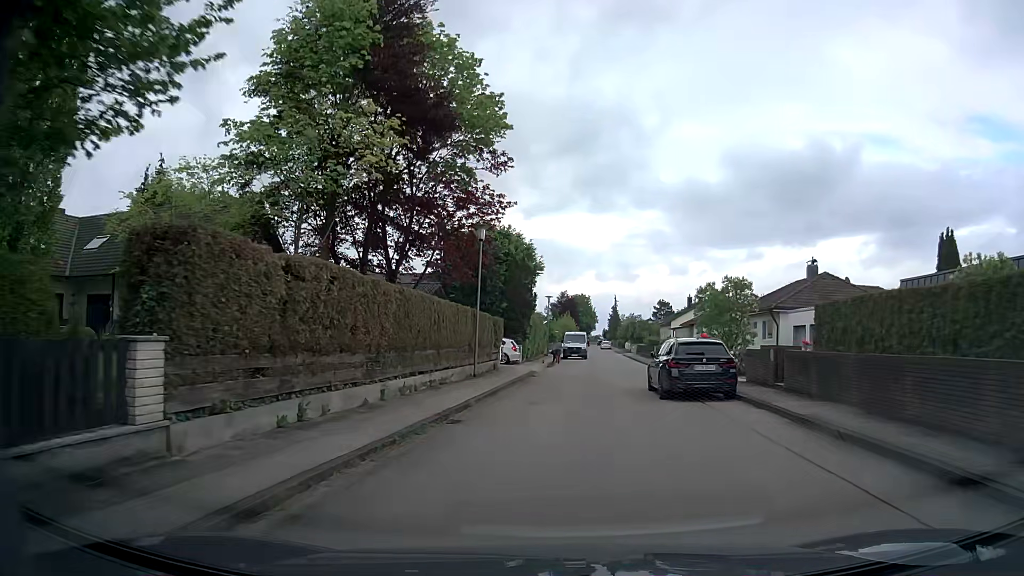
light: Day
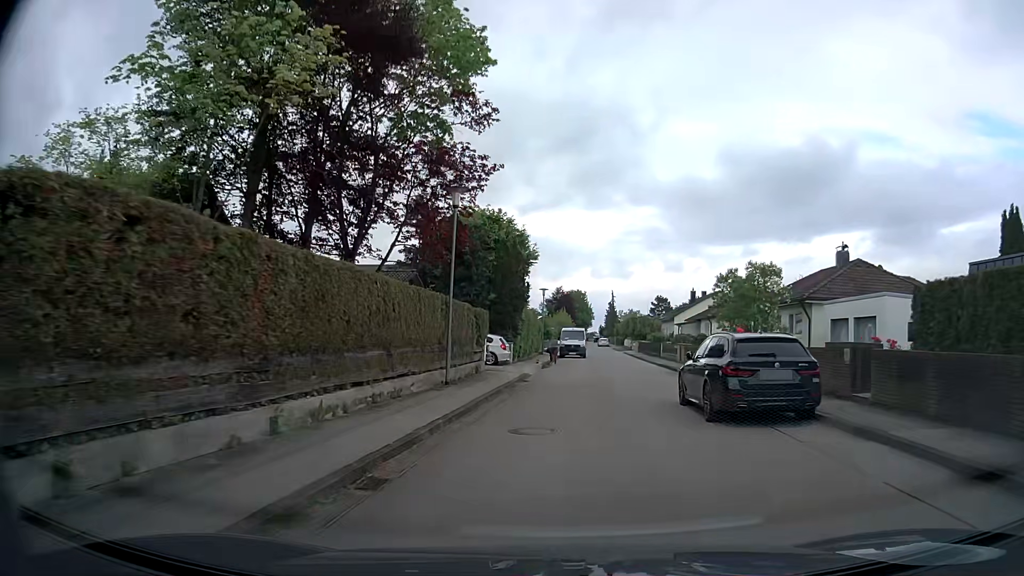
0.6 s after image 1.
(0.0, +5.4) m; 0°
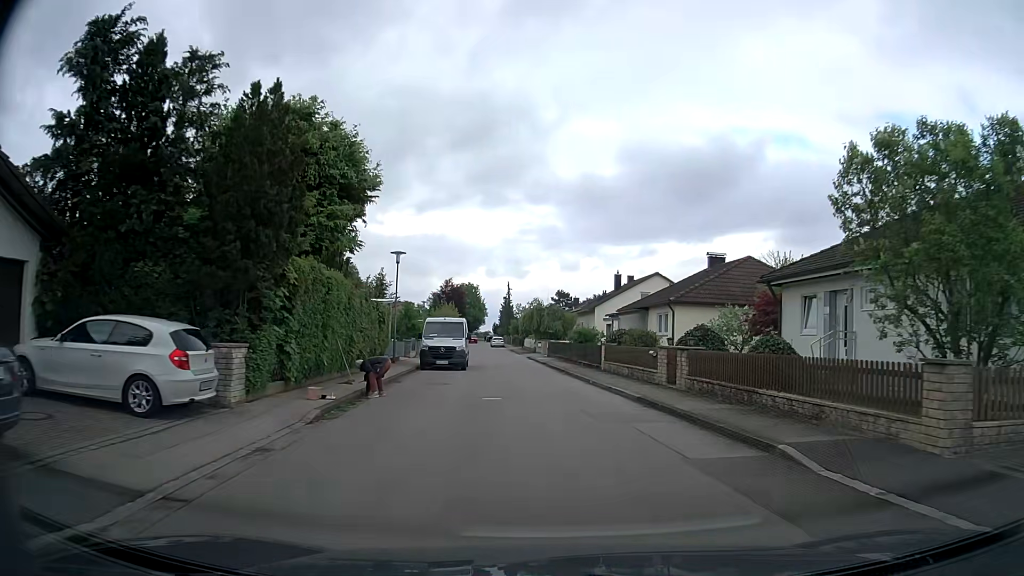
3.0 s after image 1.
(+1.6, +22.0) m; +9°
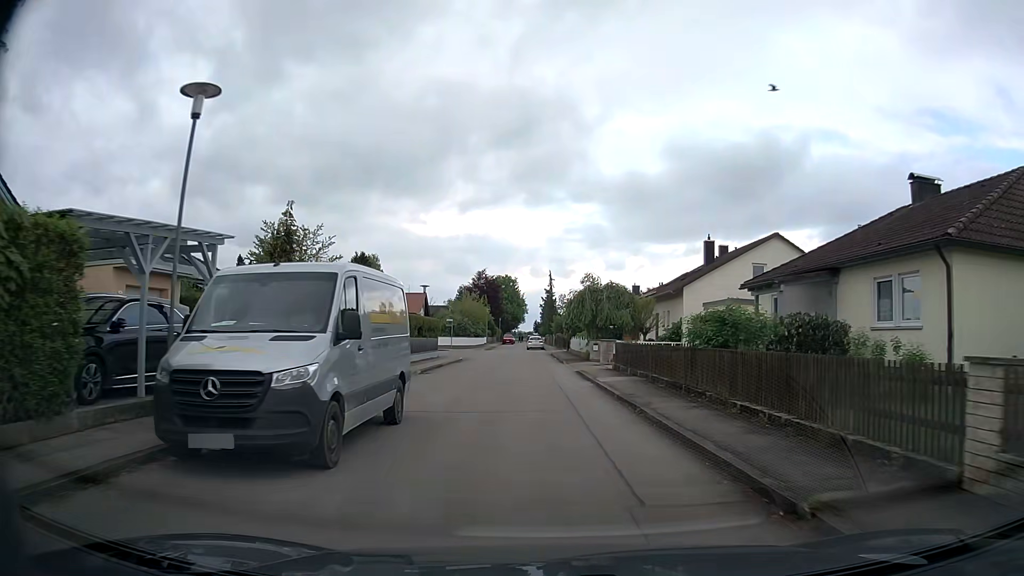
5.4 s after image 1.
(-0.5, +22.5) m; -3°
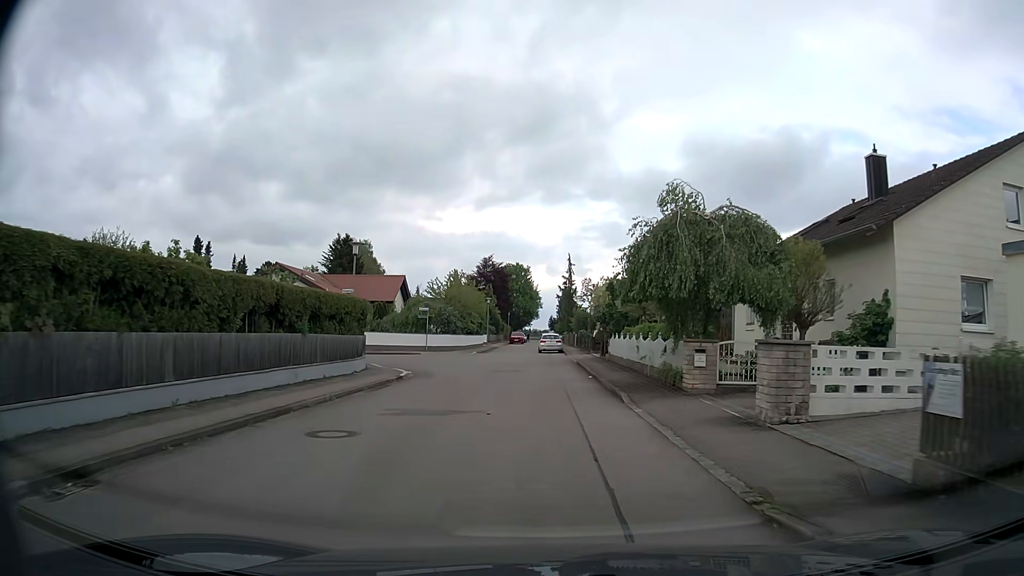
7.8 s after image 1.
(-0.3, +22.0) m; -2°
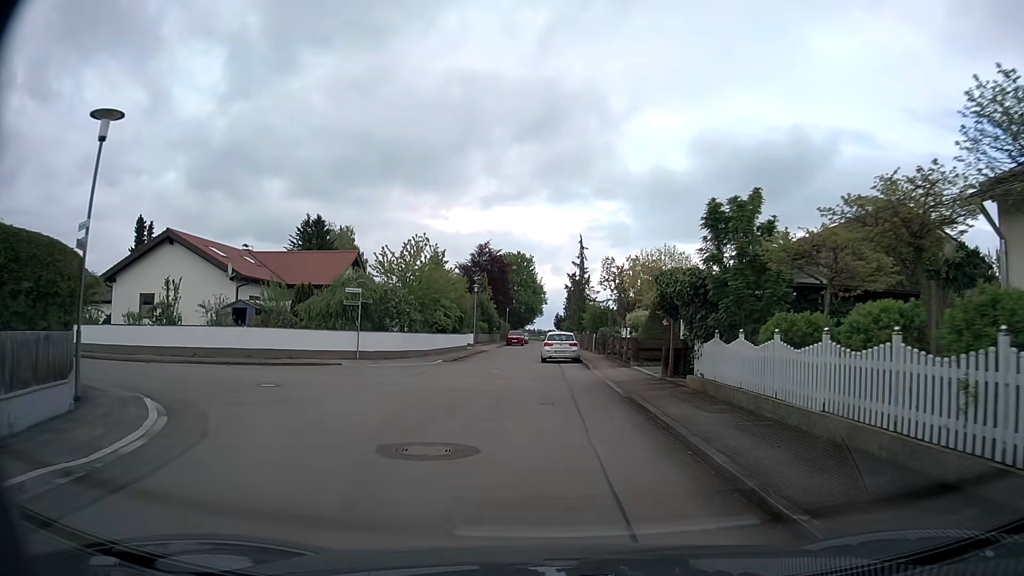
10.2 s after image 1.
(0.0, +18.1) m; +1°
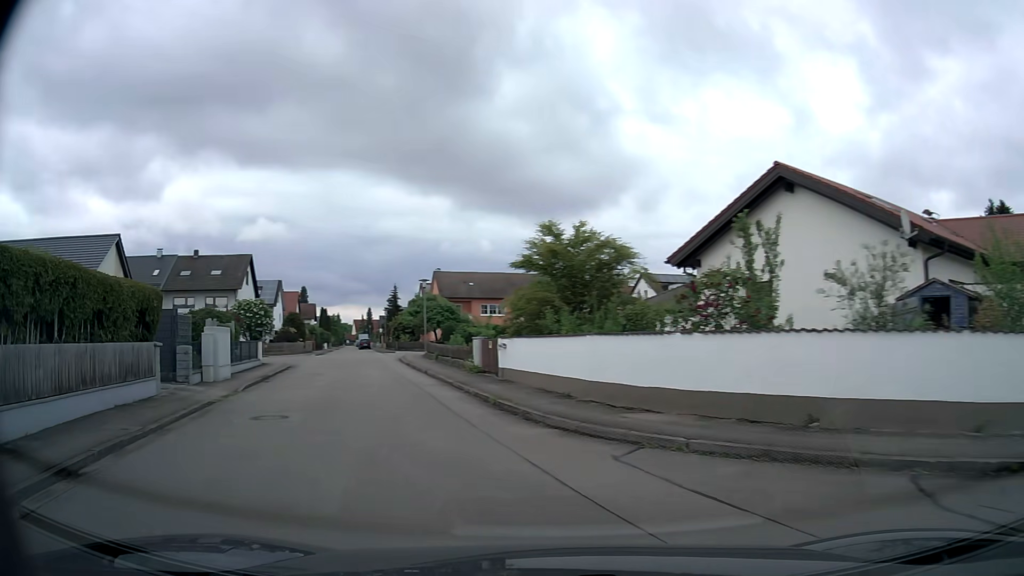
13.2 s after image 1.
(-7.1, +17.5) m; -59°
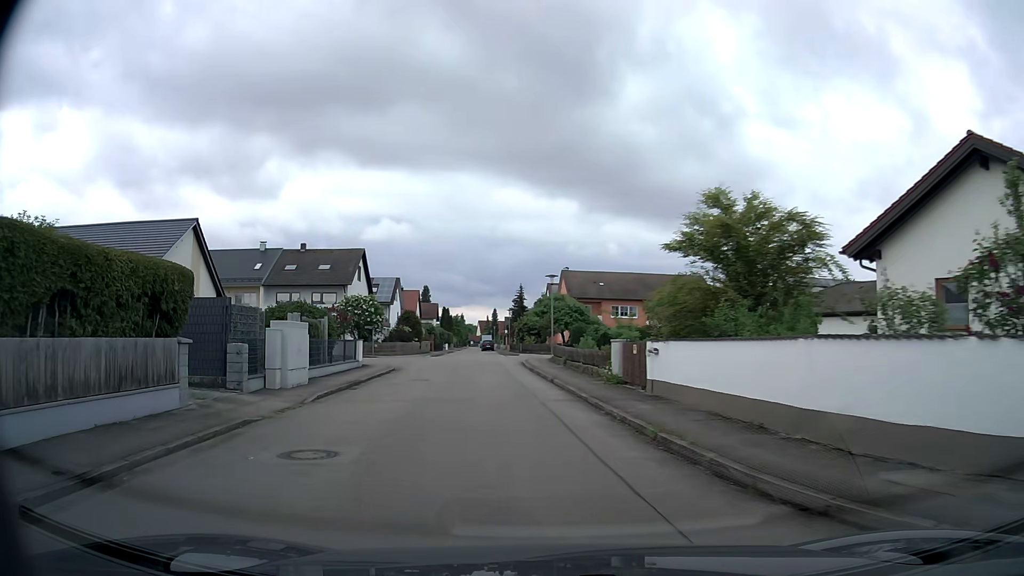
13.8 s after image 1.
(-0.5, +4.5) m; -11°
(-1, +10) (-1, +20) (-2, +30) (-4, +40) (-5, +50) (-6, +60) (-7, +70) (-9, +79) (-10, +89) (-11, +99) m
